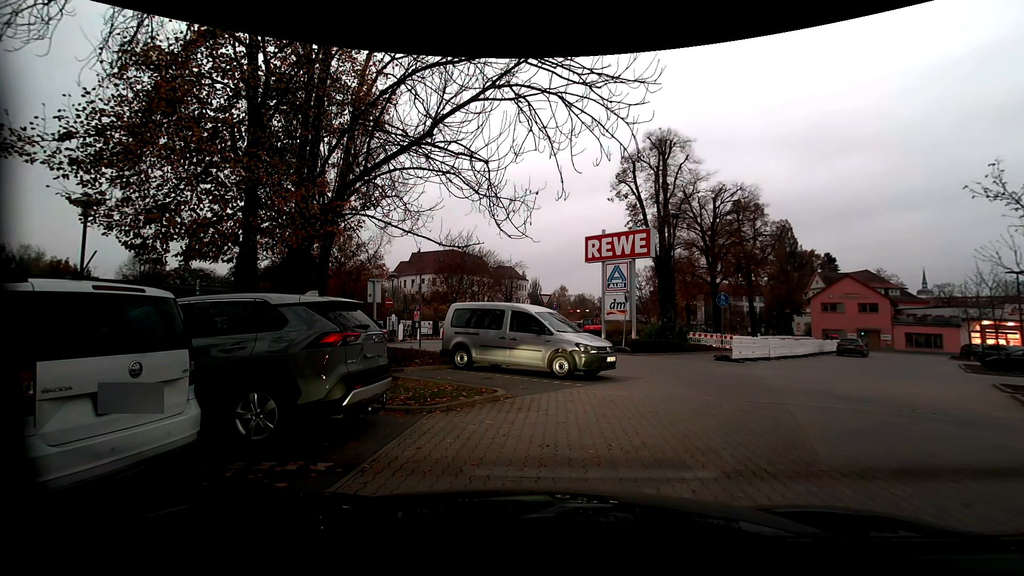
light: Sunrise
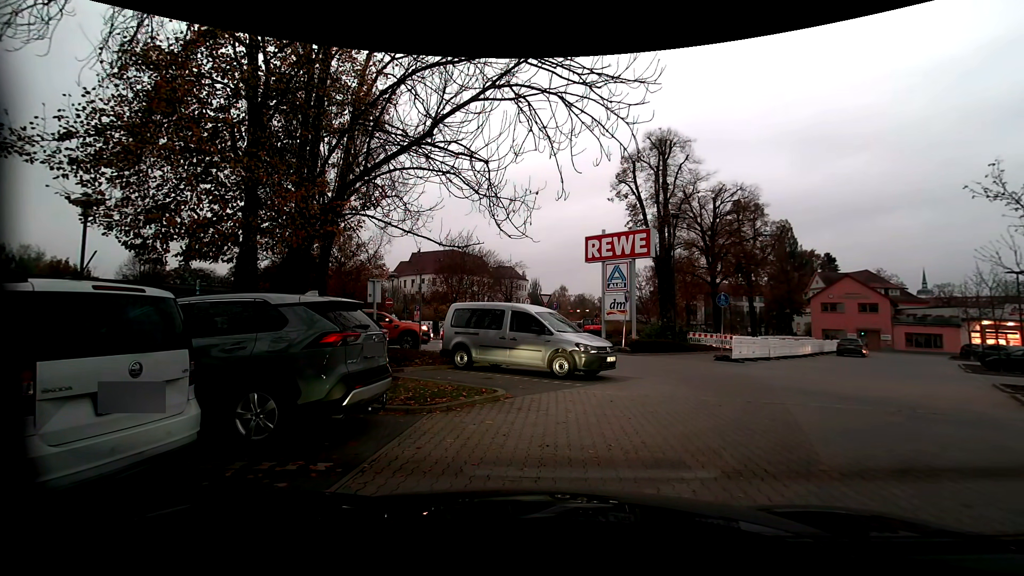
(0.0, 0.0) m; 0°
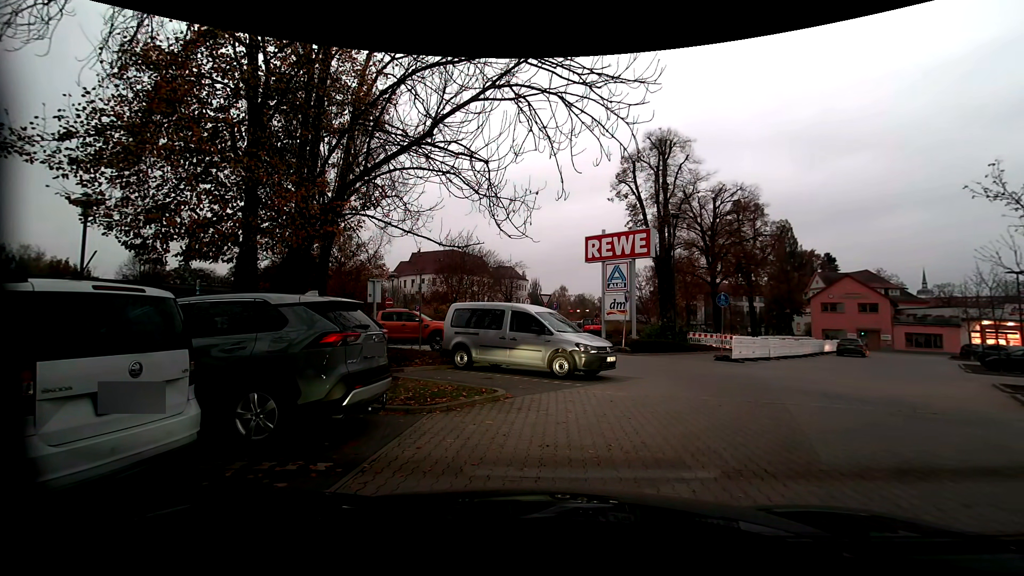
(0.0, 0.0) m; 0°
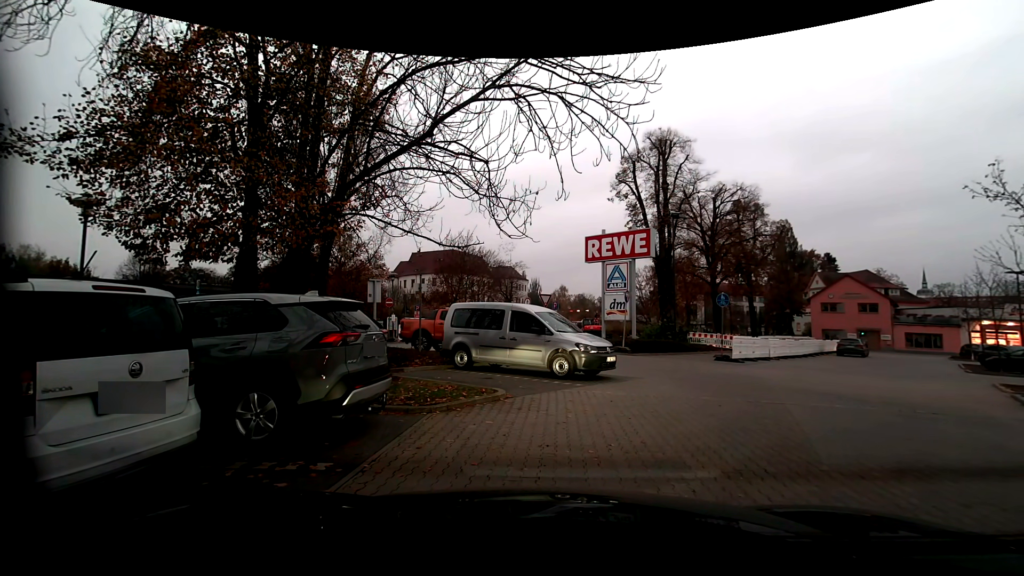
(0.0, 0.0) m; 0°
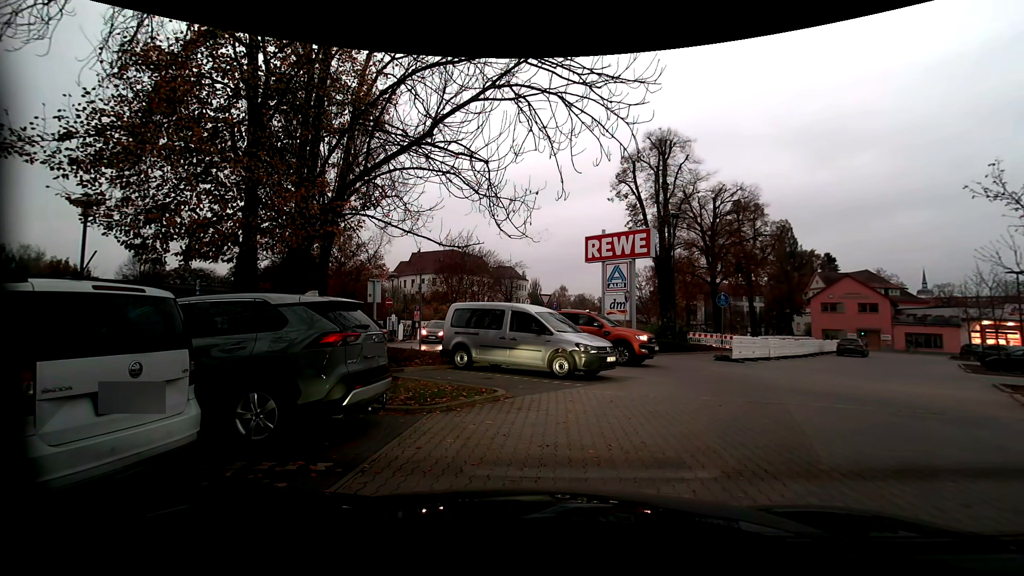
(0.0, 0.0) m; 0°
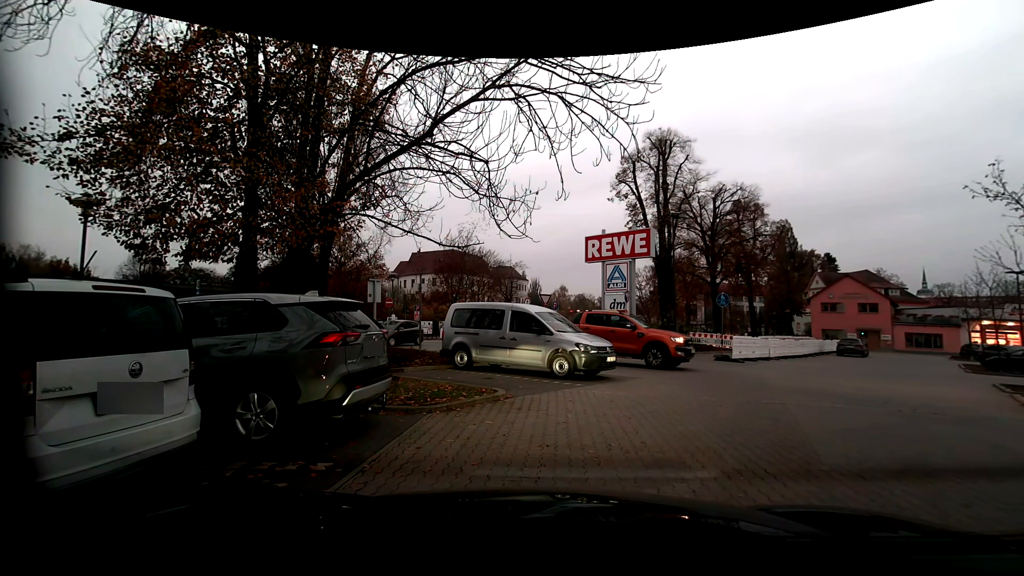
(0.0, 0.0) m; 0°
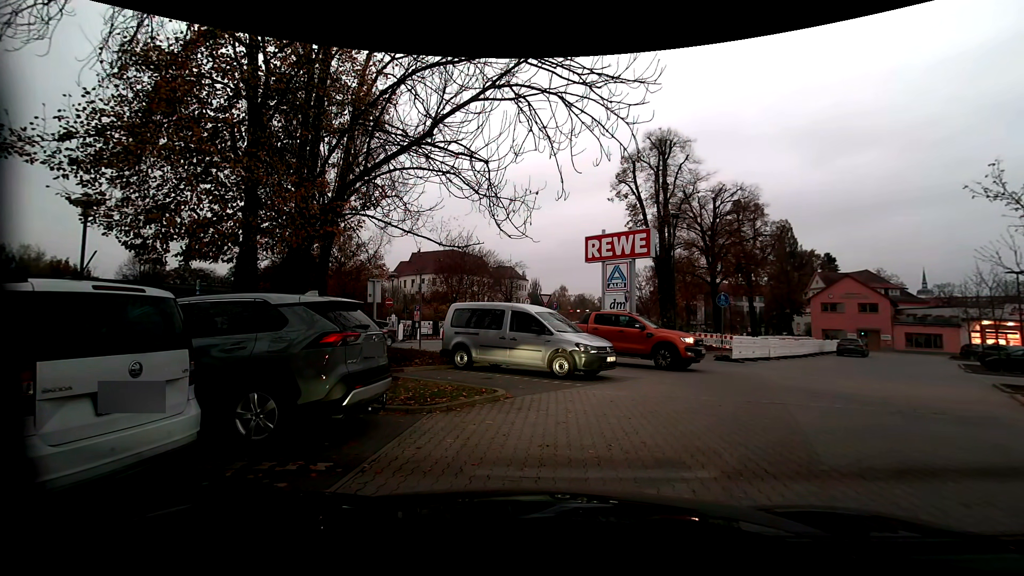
(0.0, 0.0) m; 0°
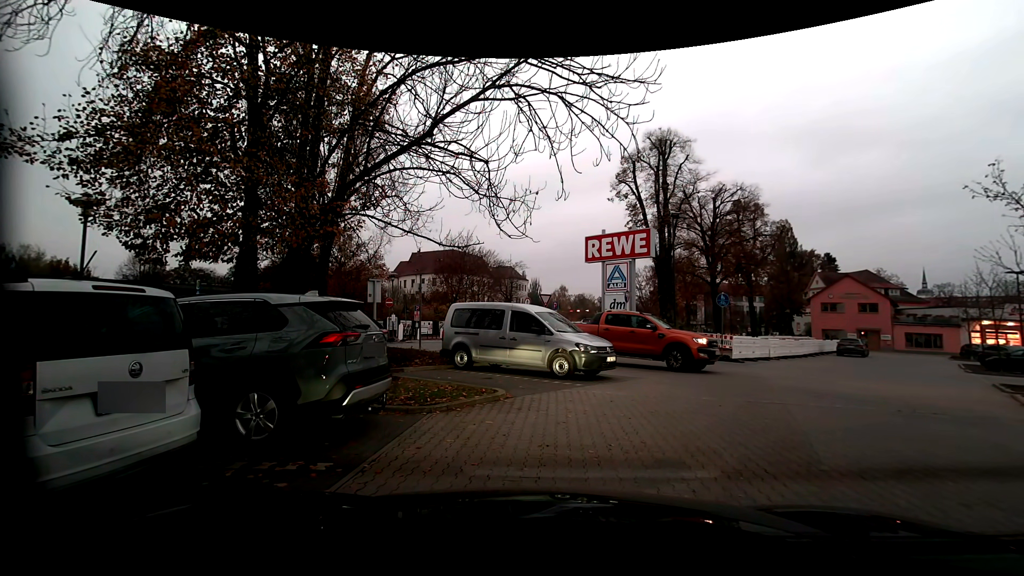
(0.0, 0.0) m; 0°
